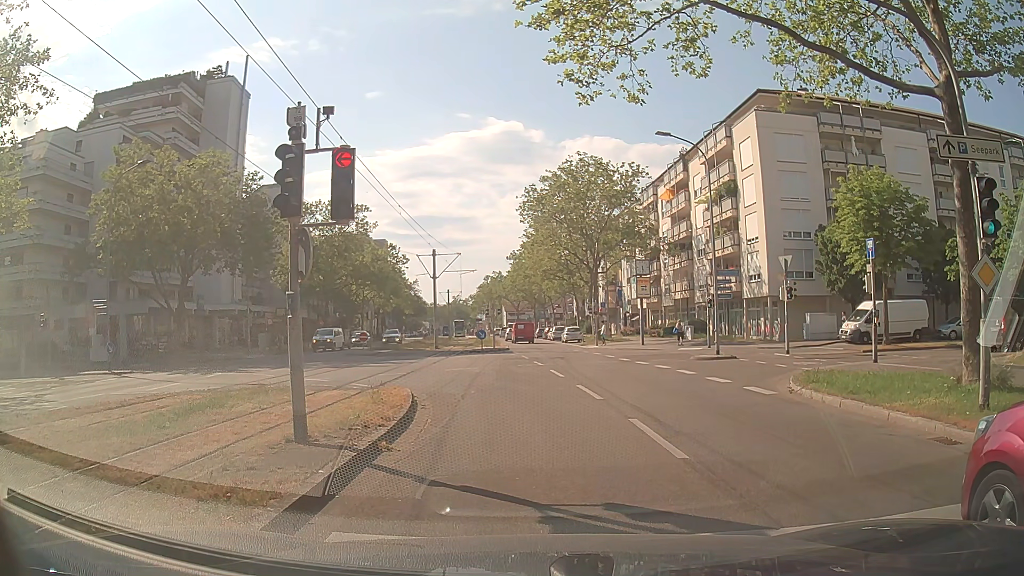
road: tertiary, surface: asphalt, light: Day
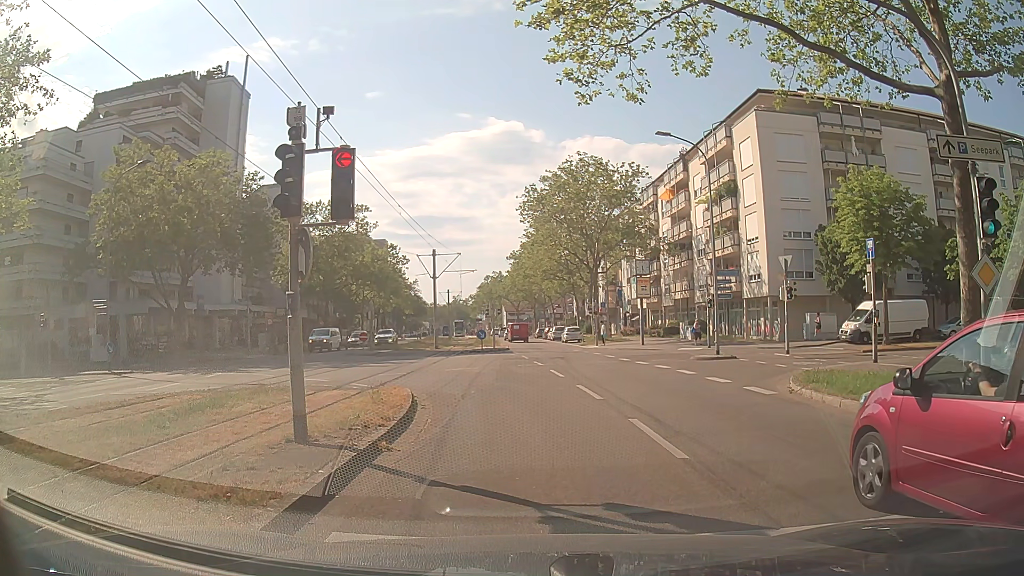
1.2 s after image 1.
(0.0, 0.0) m; 0°
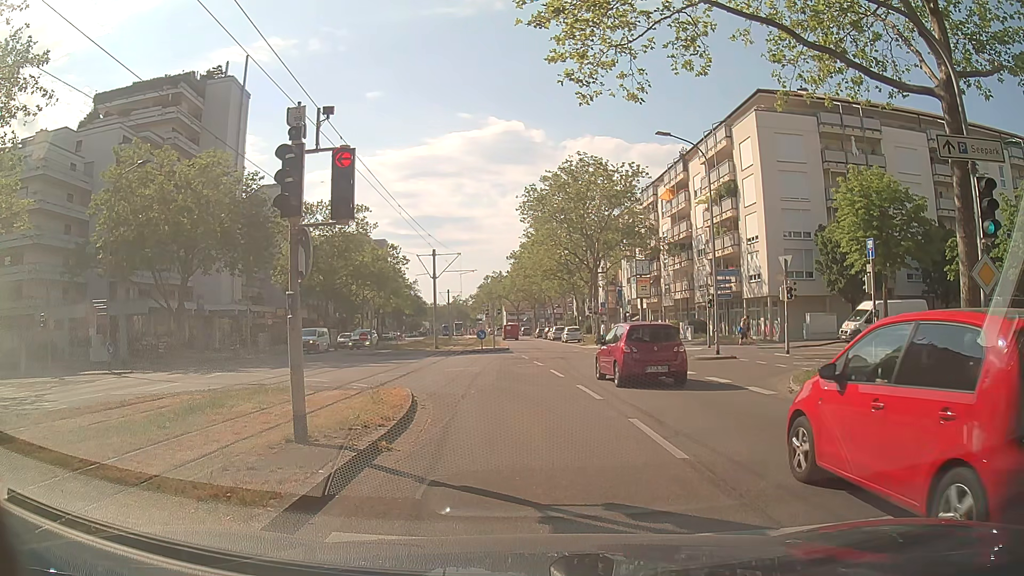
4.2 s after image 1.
(0.0, 0.0) m; 0°
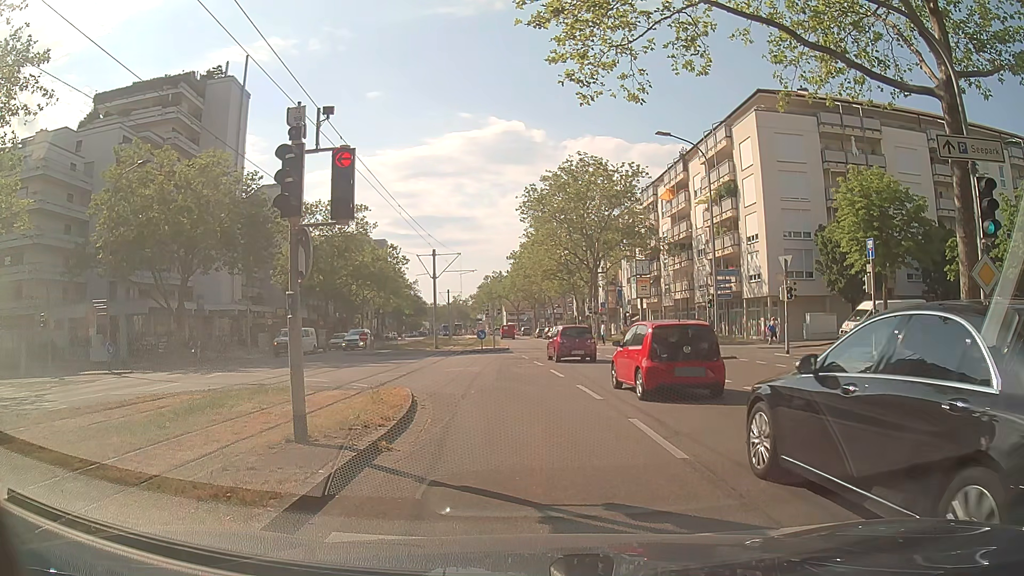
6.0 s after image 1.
(0.0, 0.0) m; 0°
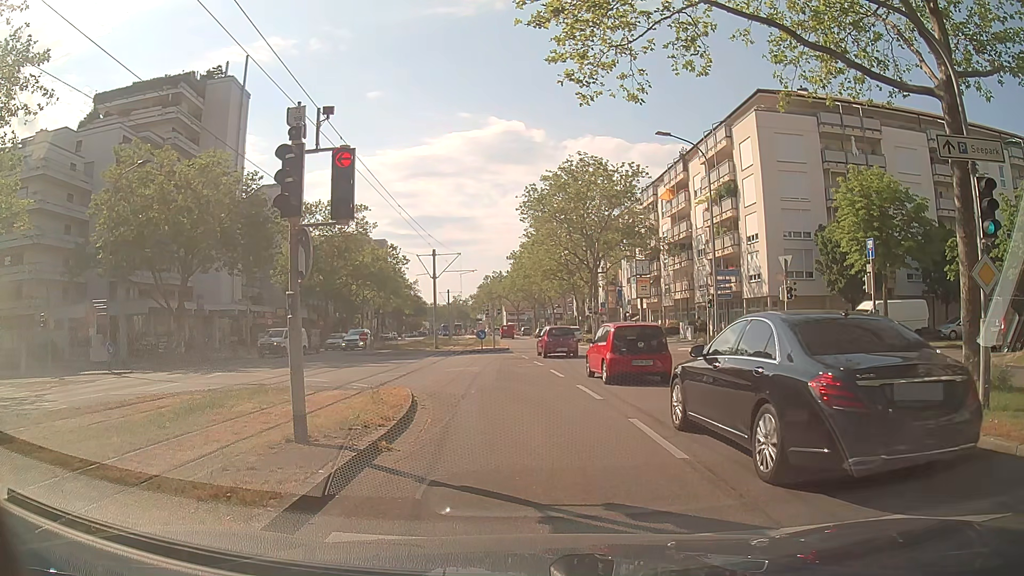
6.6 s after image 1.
(0.0, 0.0) m; 0°
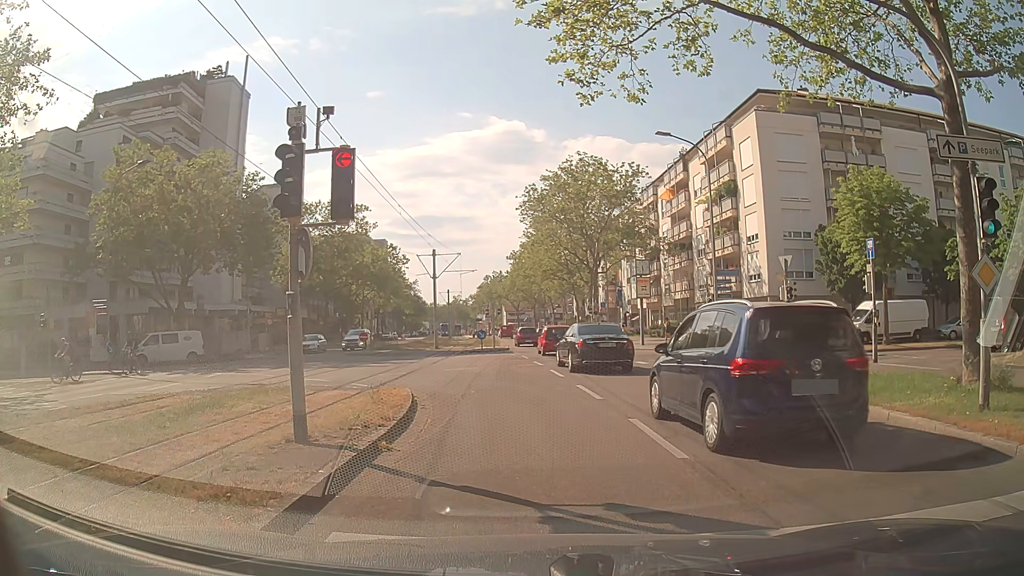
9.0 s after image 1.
(0.0, 0.0) m; 0°
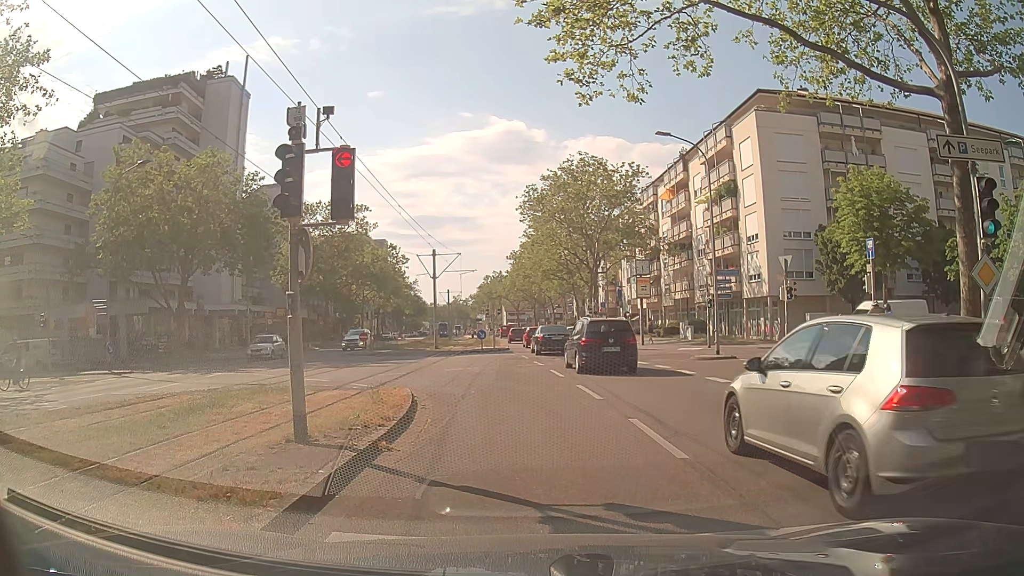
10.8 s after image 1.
(0.0, 0.0) m; 0°
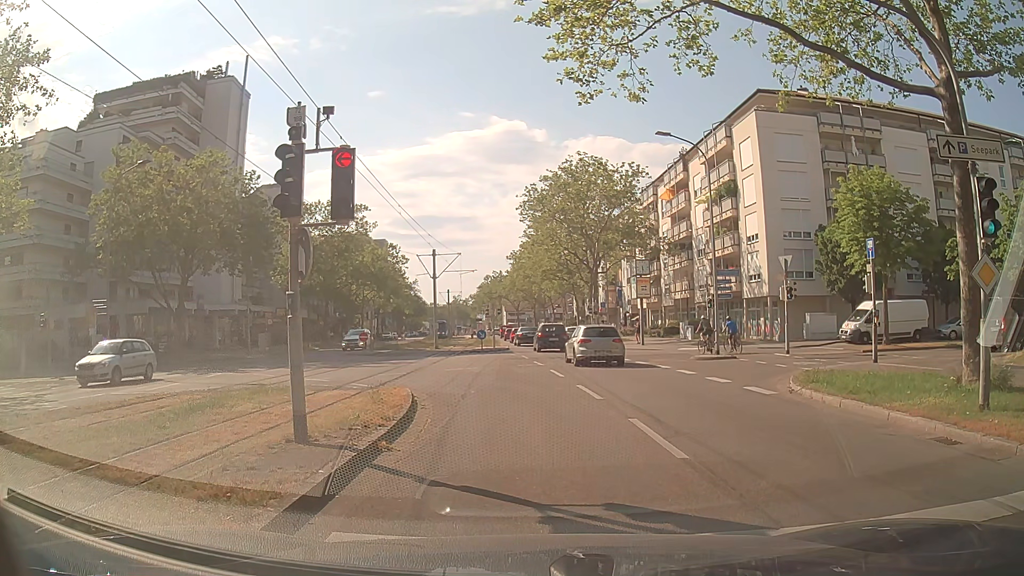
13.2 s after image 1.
(0.0, 0.0) m; 0°
